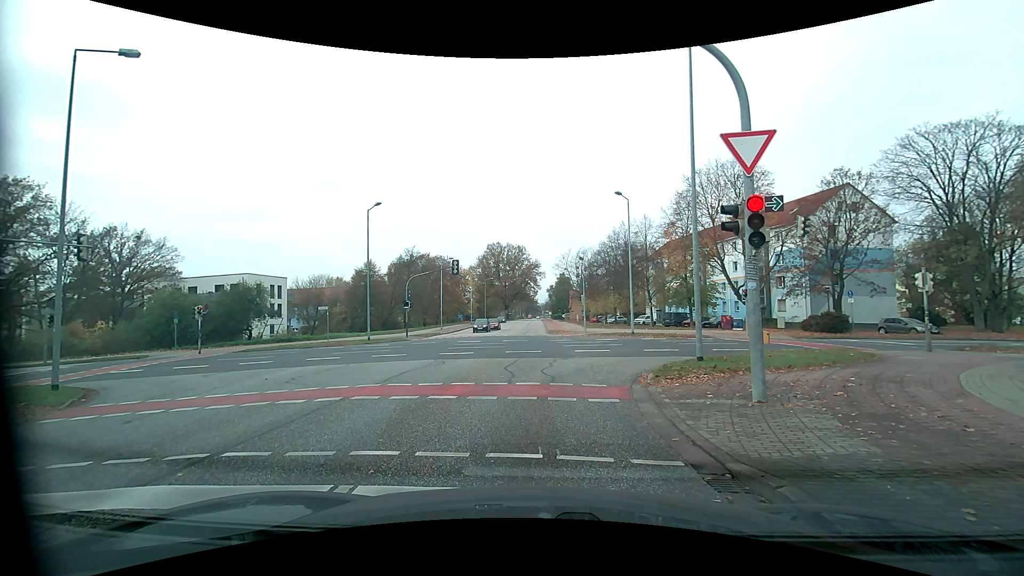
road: tertiary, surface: asphalt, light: Day
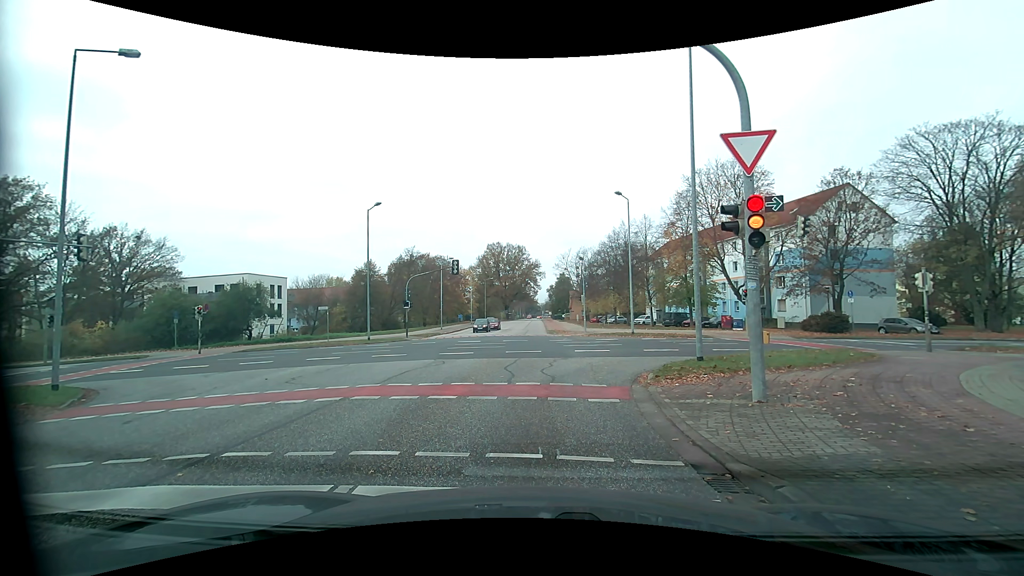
(0.0, 0.0) m; 0°
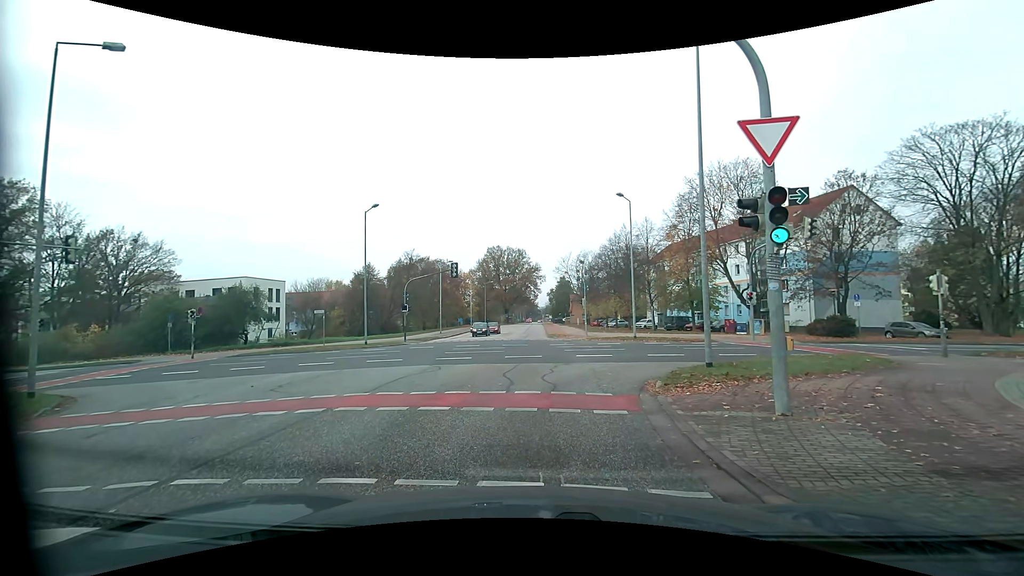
(0.0, +0.9) m; +1°
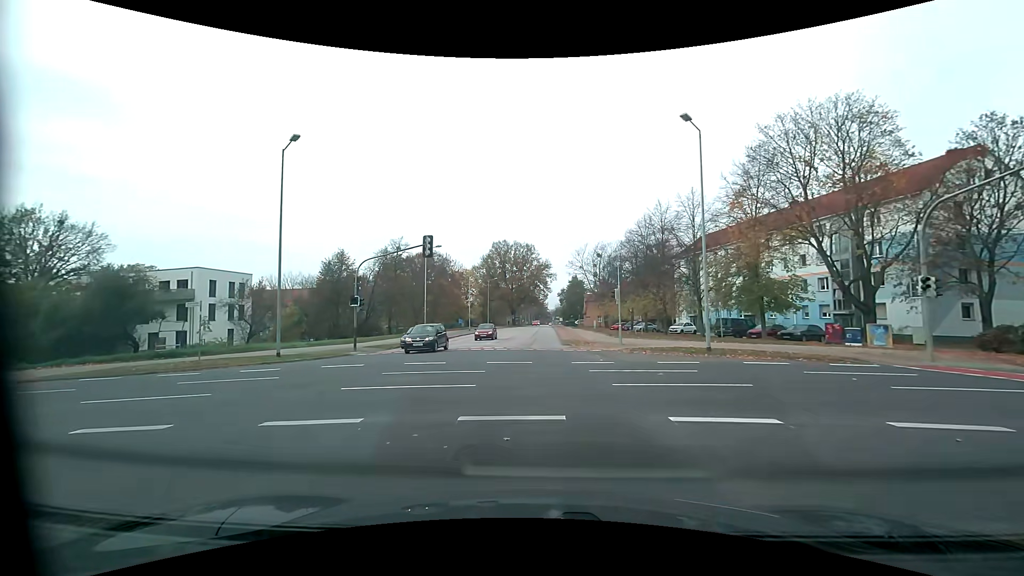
(-0.1, +15.2) m; -1°
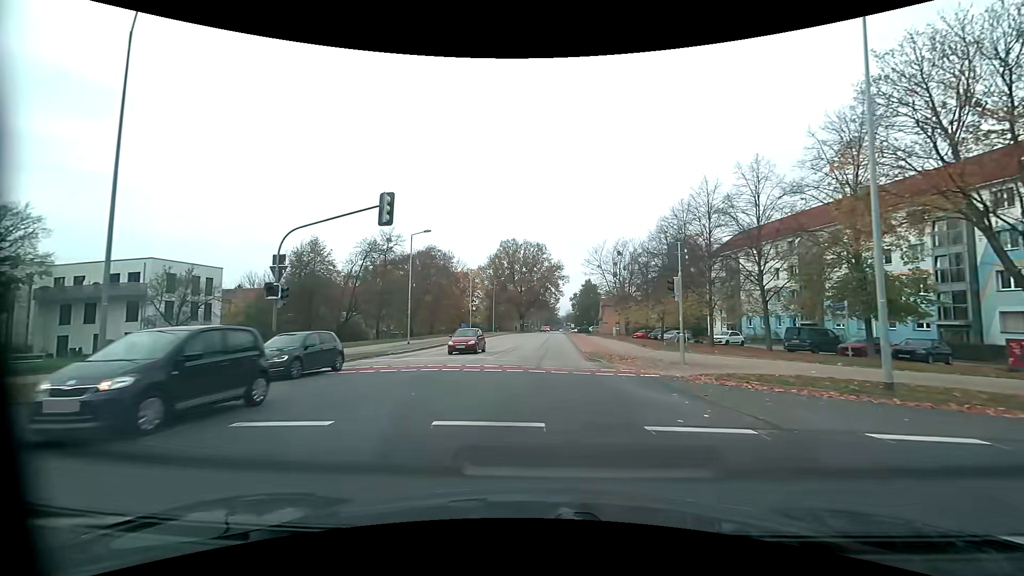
(-0.2, +11.1) m; -1°
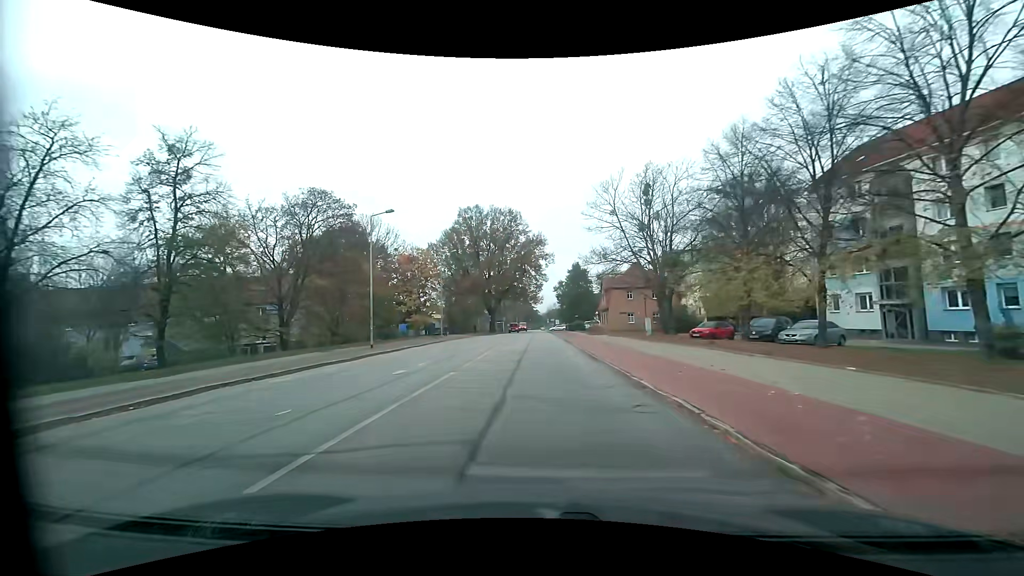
(+0.7, +35.9) m; +2°
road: residential
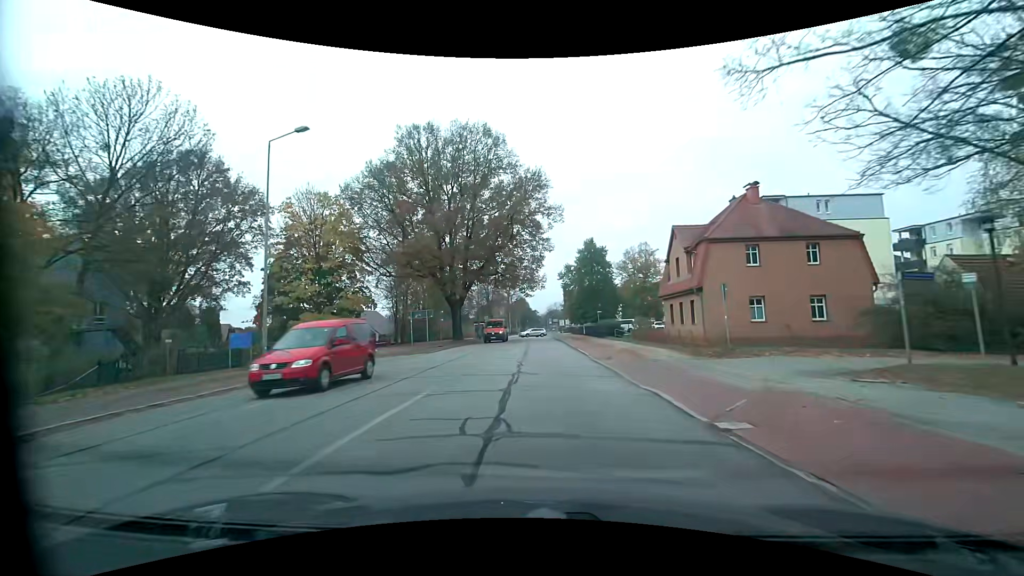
(0.0, +39.8) m; 0°
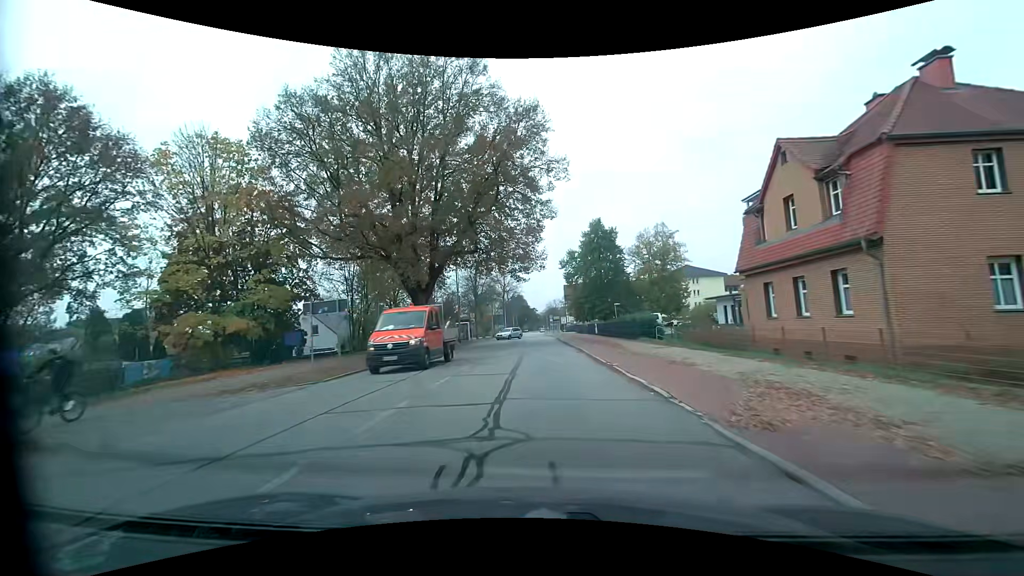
(+0.1, +15.5) m; 0°
(0, +10) (0, +20) (0, +30) (0, +40) (0, +50) (0, +60) (-1, +70) (-1, +80) (-1, +90) (-1, +100) m
